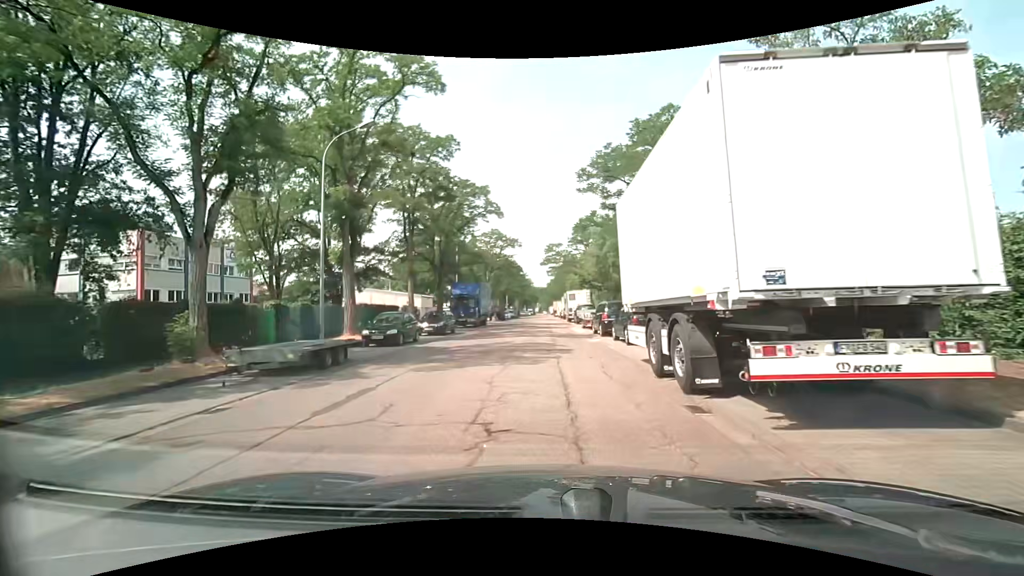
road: residential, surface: asphalt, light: Day
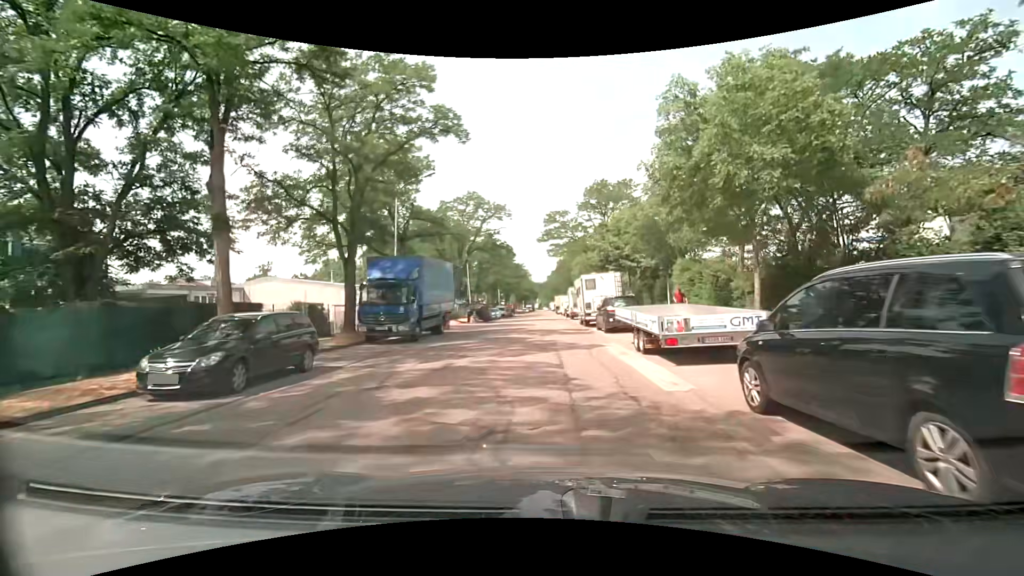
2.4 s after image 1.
(+0.2, +19.7) m; 0°
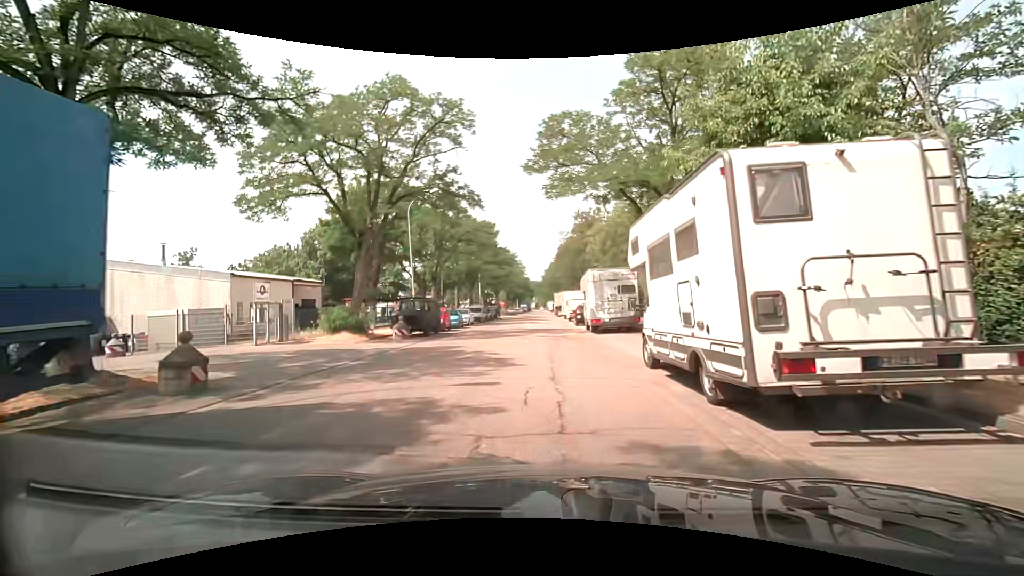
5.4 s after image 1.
(0.0, +23.2) m; 0°
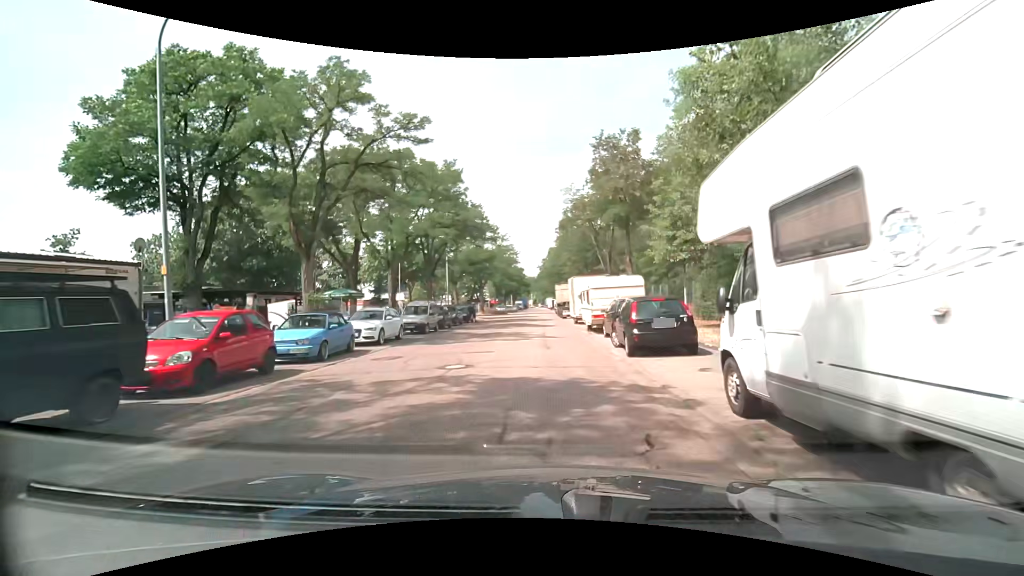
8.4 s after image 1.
(+0.3, +21.9) m; 0°
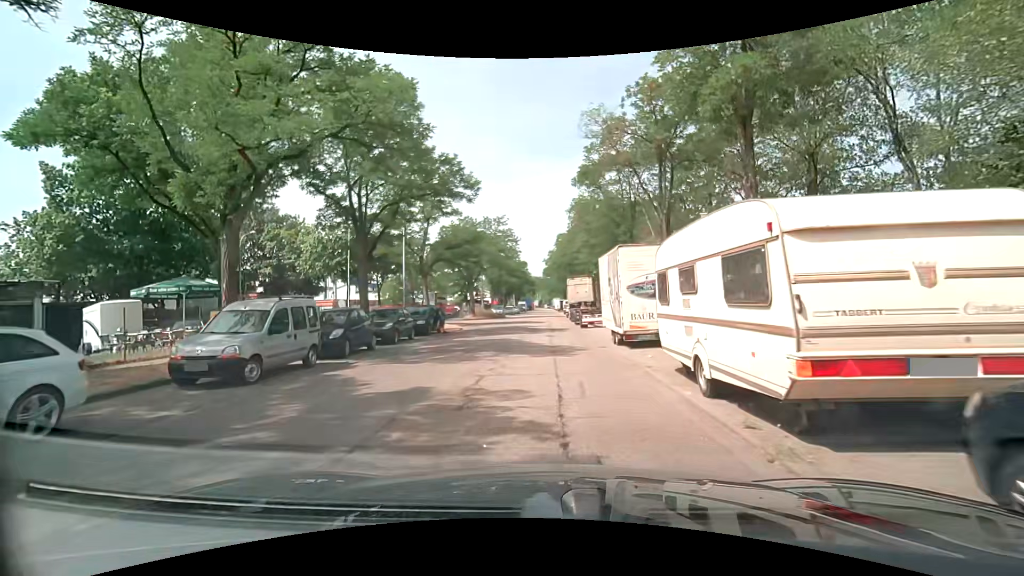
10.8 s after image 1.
(+0.1, +16.3) m; 0°
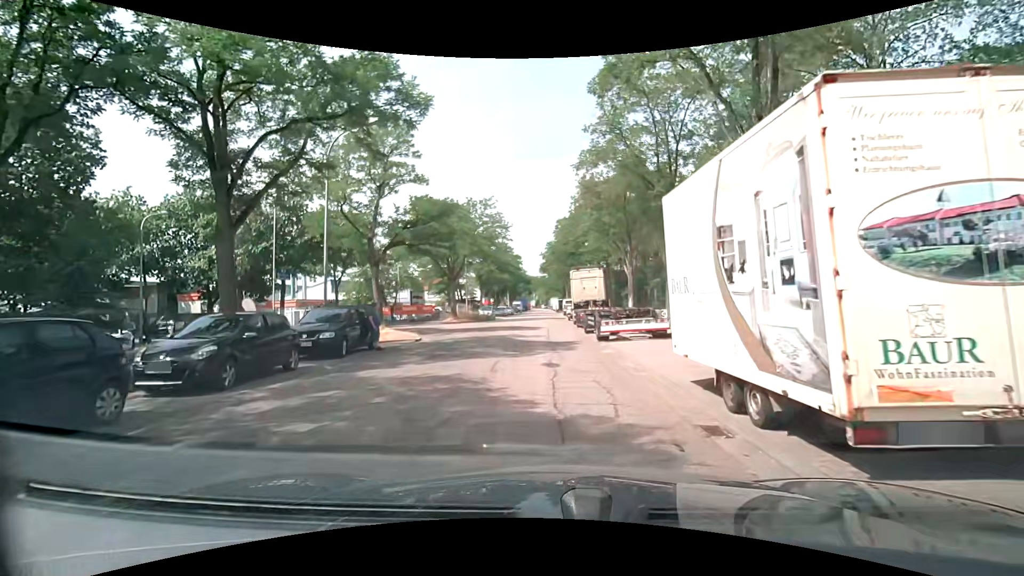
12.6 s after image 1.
(+0.1, +10.6) m; 0°
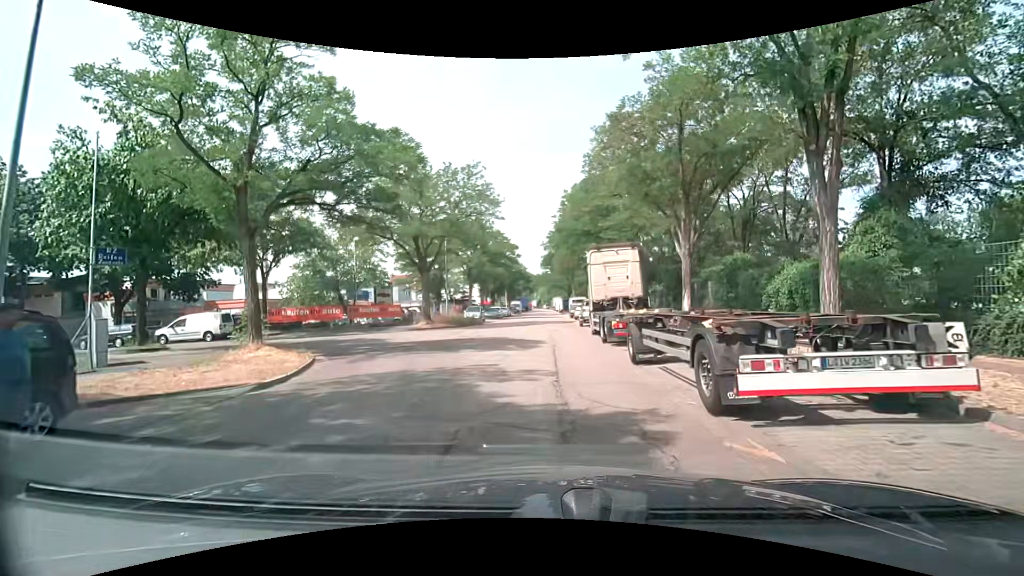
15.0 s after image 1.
(0.0, +12.1) m; 0°
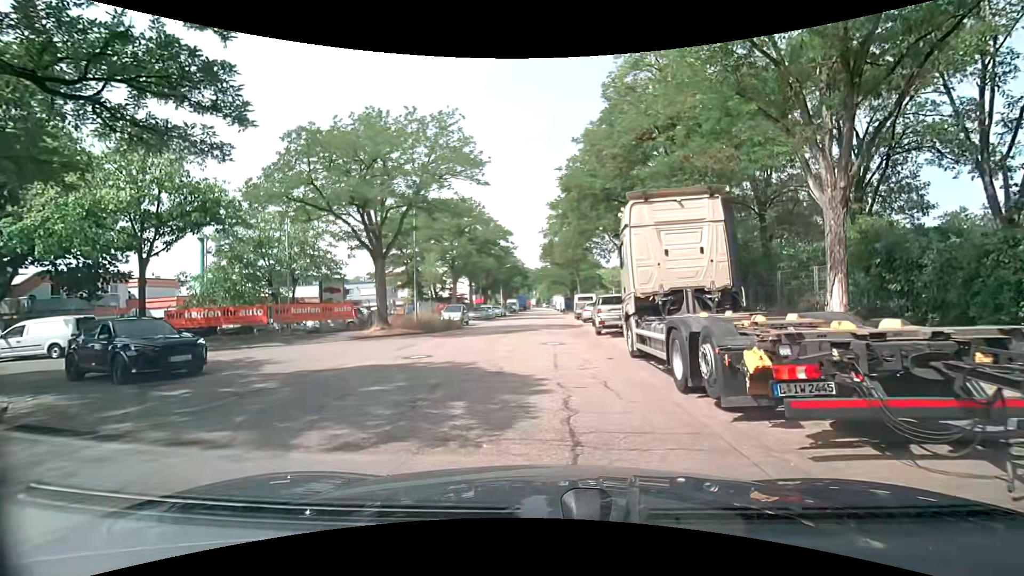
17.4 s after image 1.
(0.0, +10.1) m; 0°
